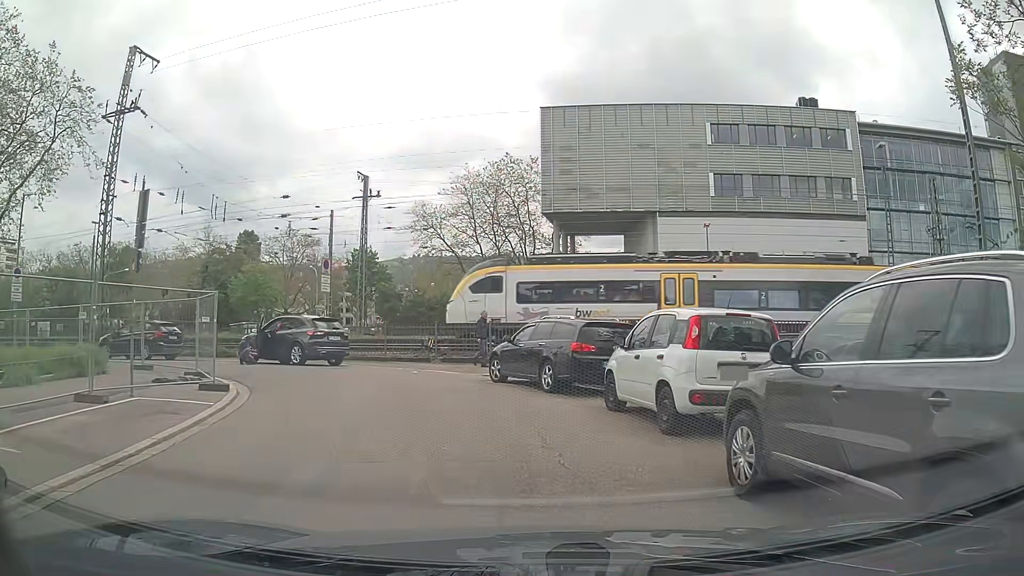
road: residential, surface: asphalt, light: Day
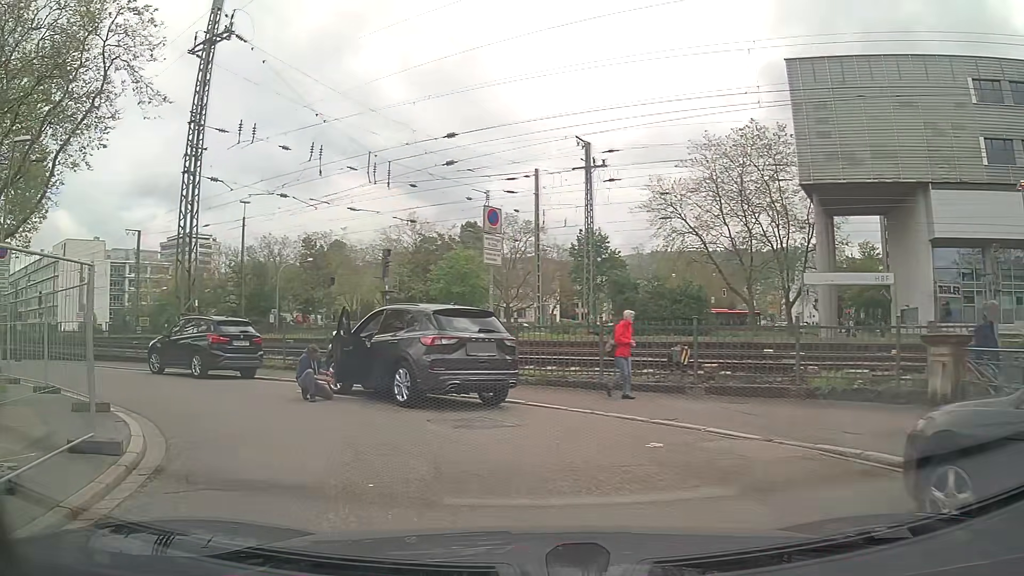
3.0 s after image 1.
(-1.1, +11.5) m; -22°
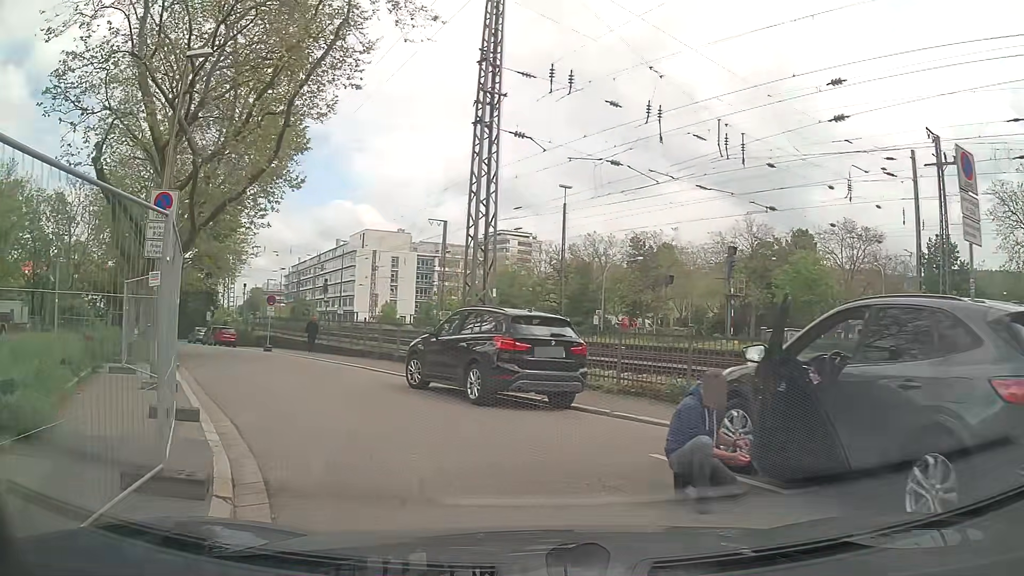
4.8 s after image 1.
(-1.6, +6.4) m; -26°
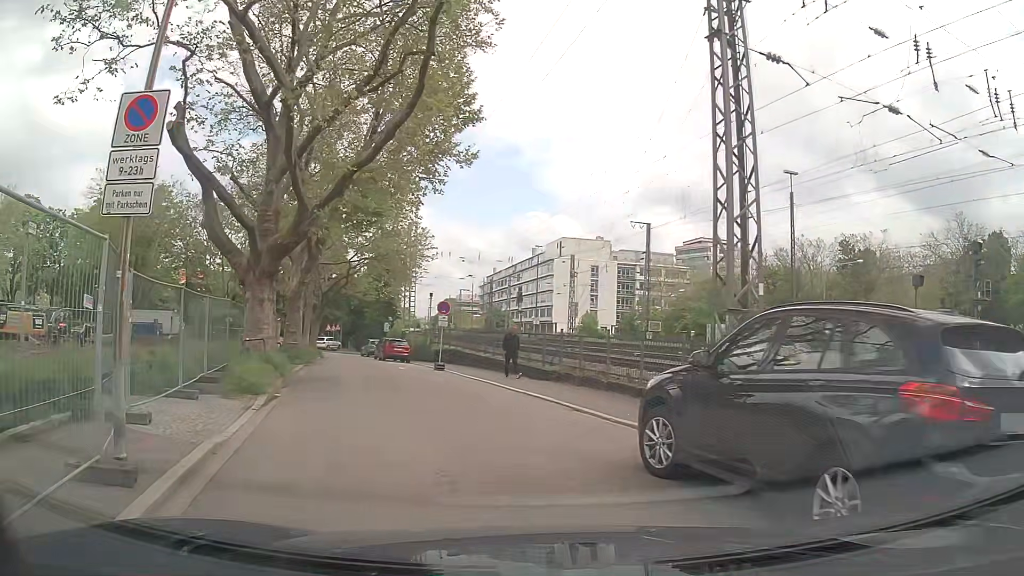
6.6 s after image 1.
(-1.0, +6.9) m; -15°
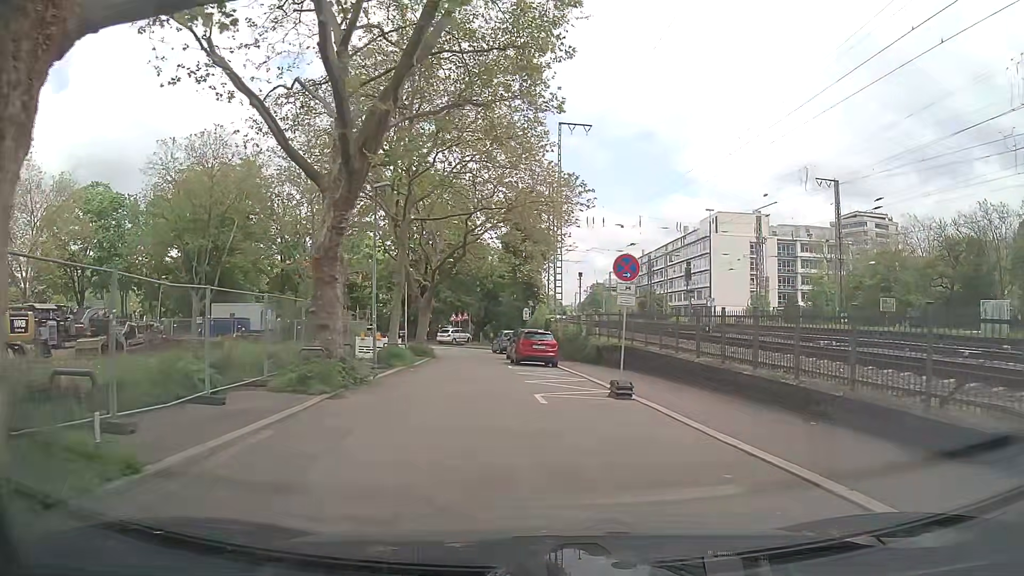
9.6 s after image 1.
(-2.5, +15.3) m; -14°
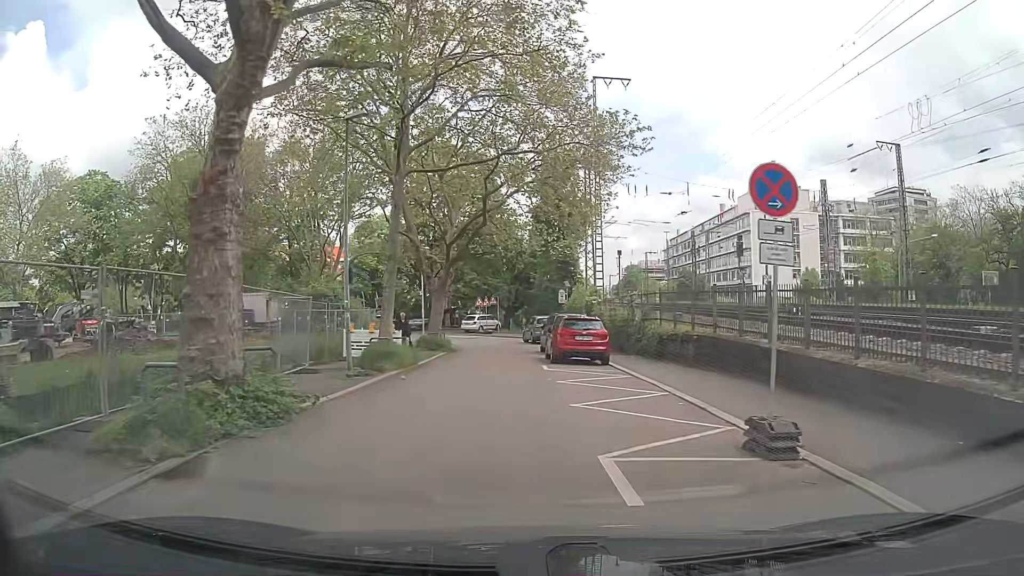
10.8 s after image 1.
(0.0, +7.3) m; -1°
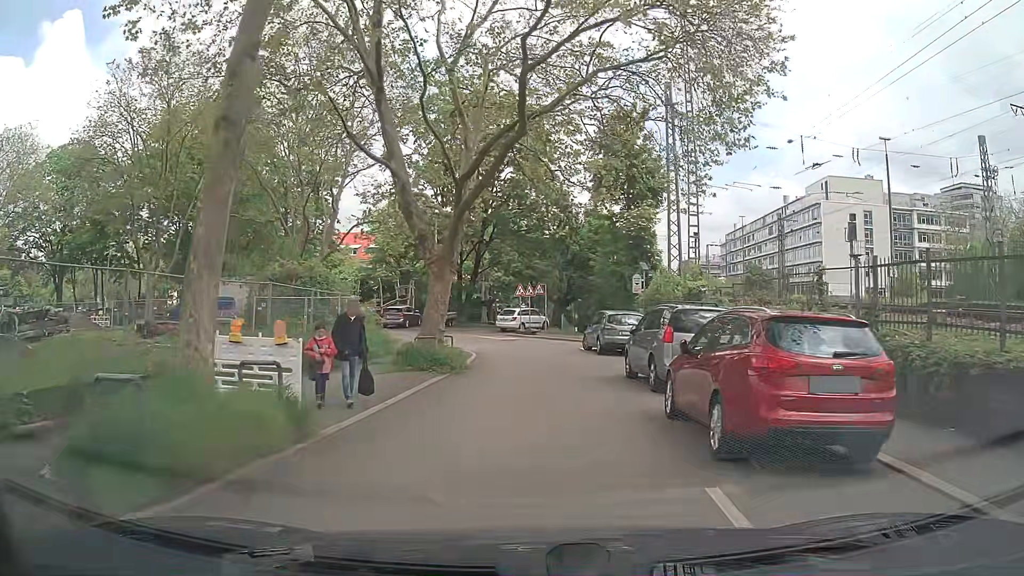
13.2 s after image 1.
(-0.7, +14.4) m; -4°
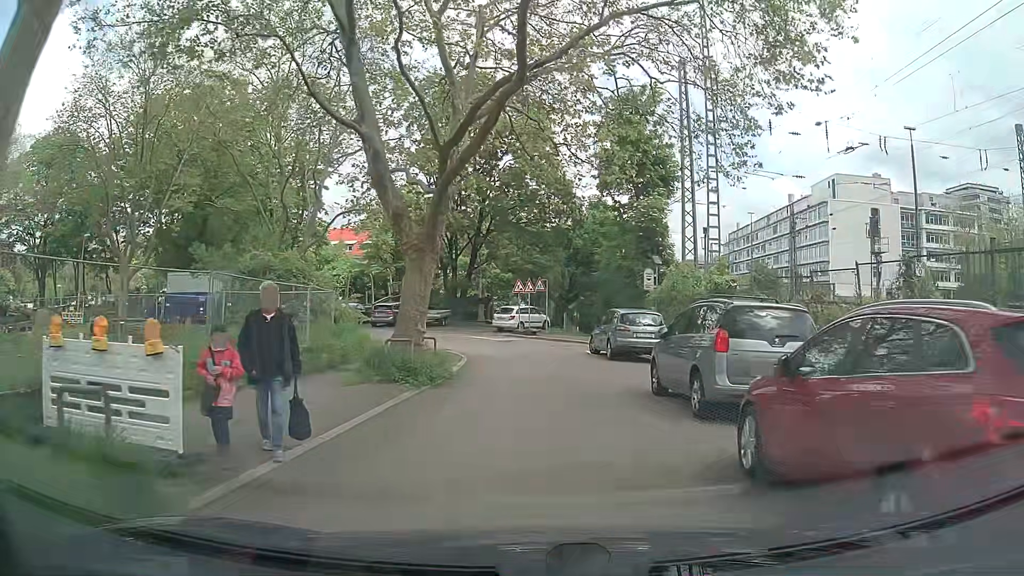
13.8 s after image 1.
(0.0, +3.5) m; -1°
